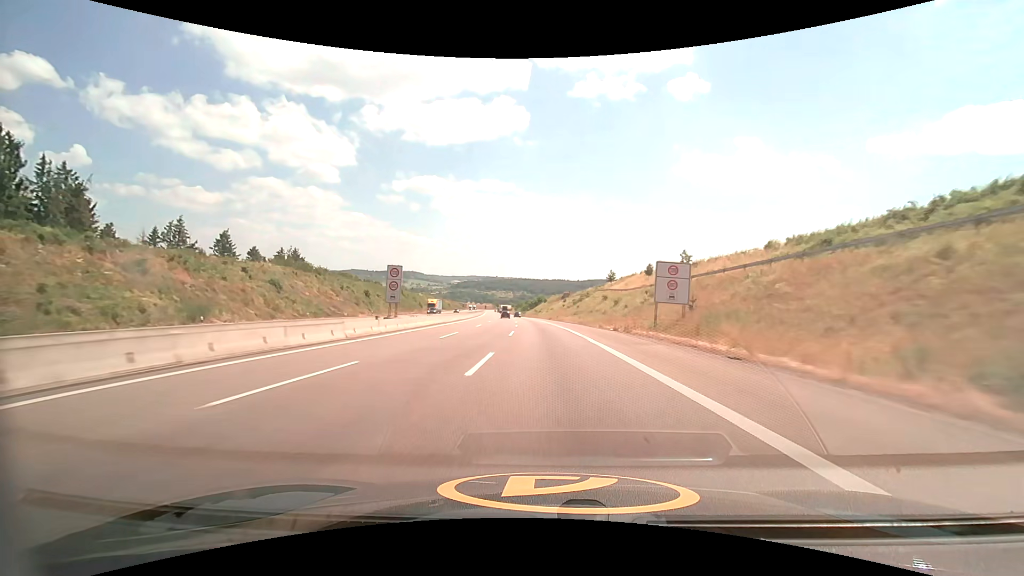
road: motorway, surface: asphalt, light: Day
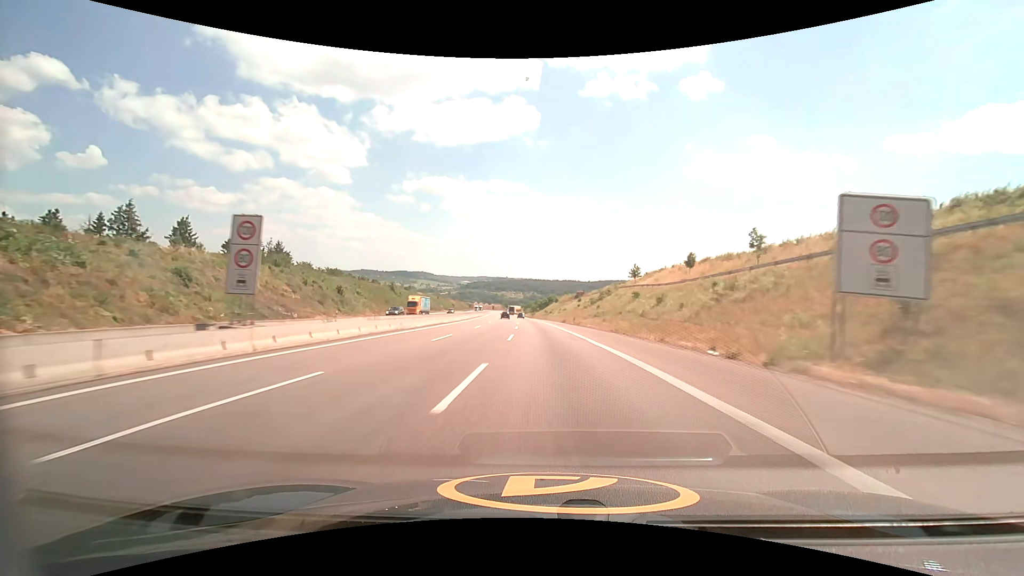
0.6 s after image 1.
(-0.2, +20.7) m; -1°
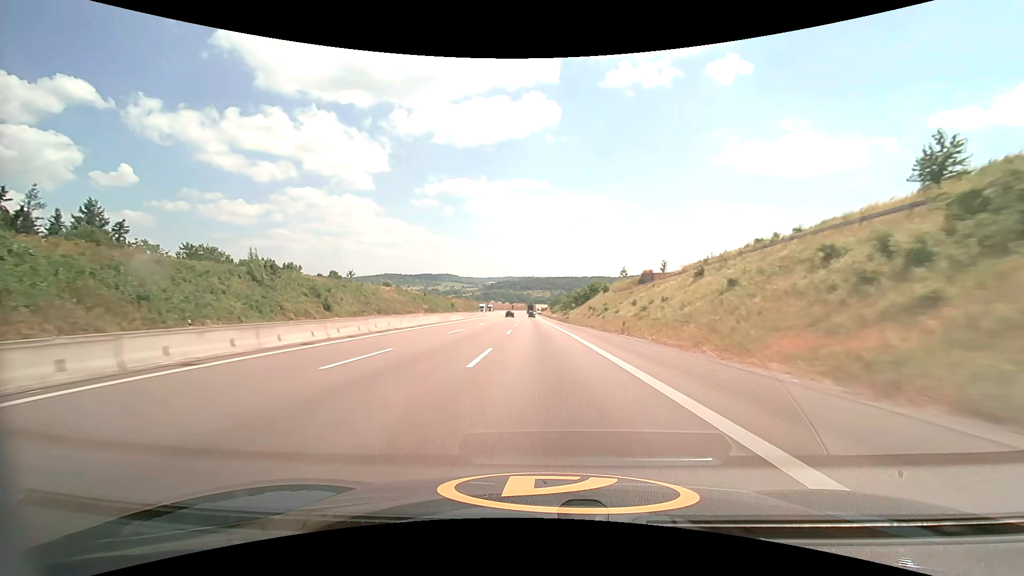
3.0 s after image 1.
(-2.5, +83.6) m; -3°
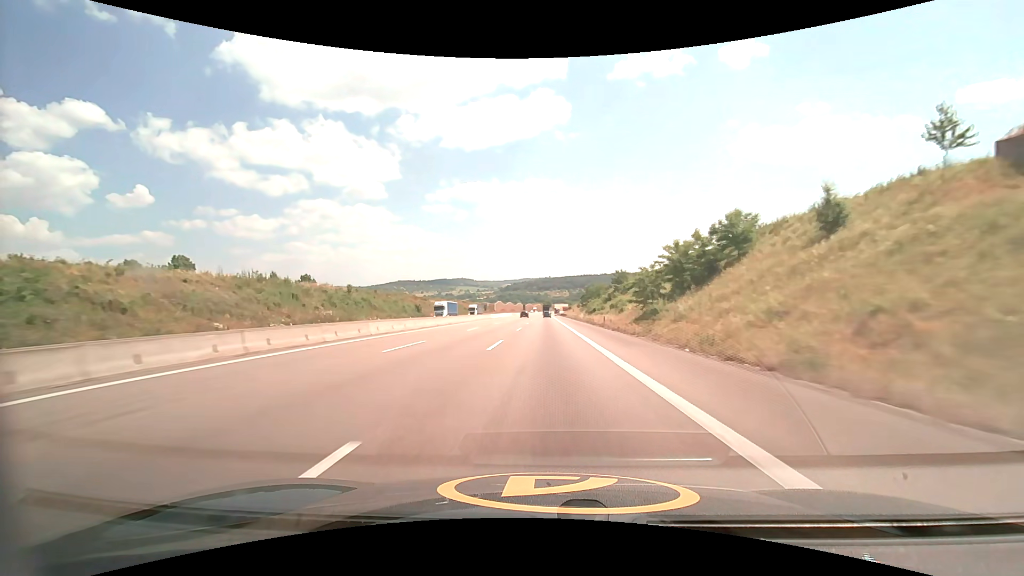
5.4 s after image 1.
(-1.6, +85.3) m; -2°
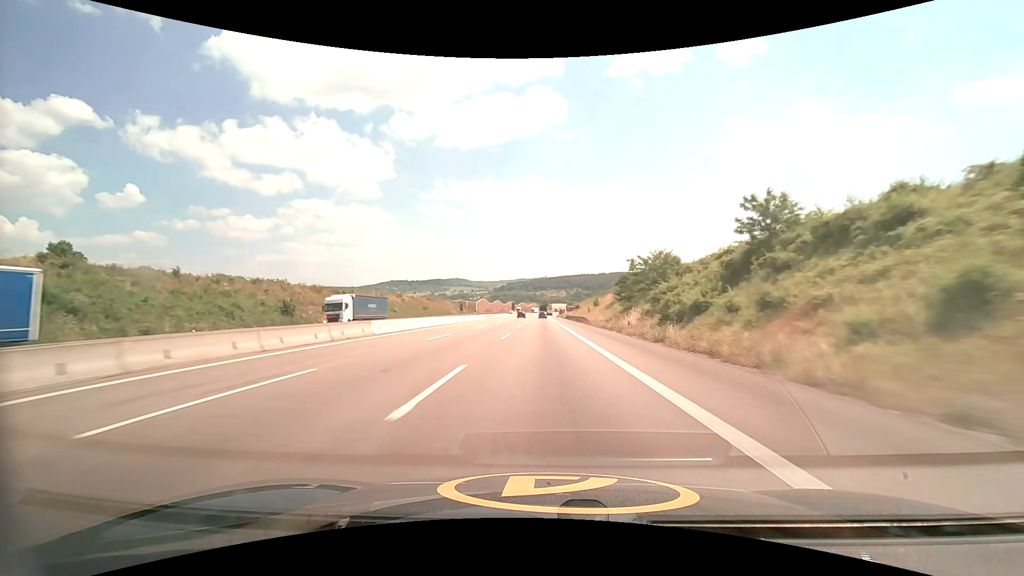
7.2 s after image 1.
(+0.1, +64.9) m; 0°
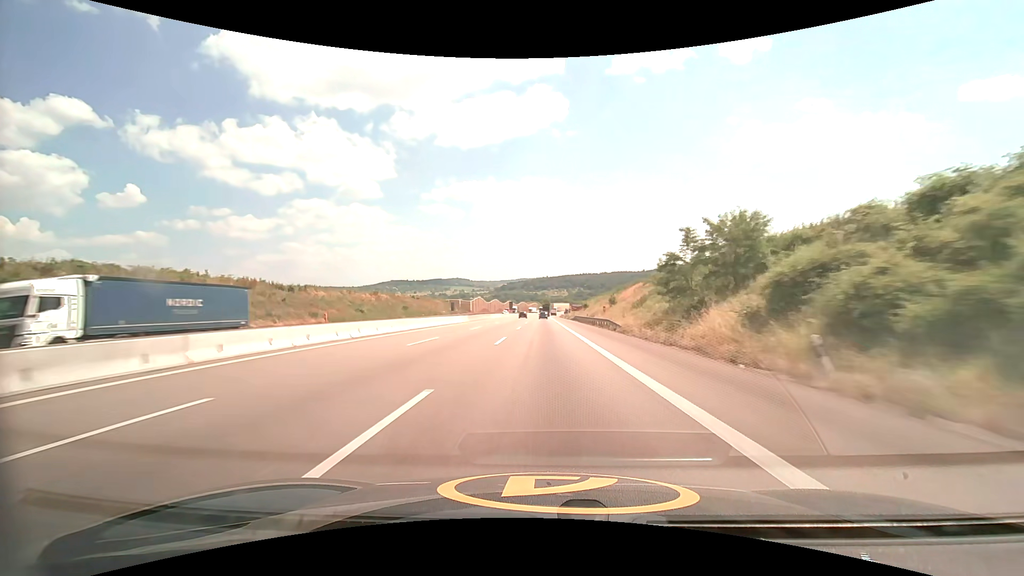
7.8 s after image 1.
(0.0, +21.7) m; 0°
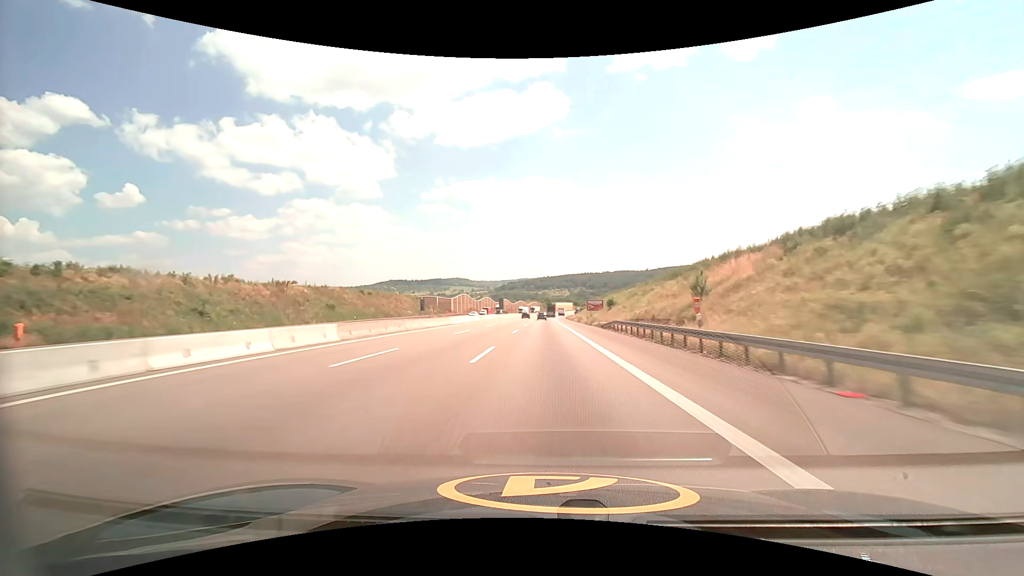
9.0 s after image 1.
(-0.1, +43.6) m; 0°
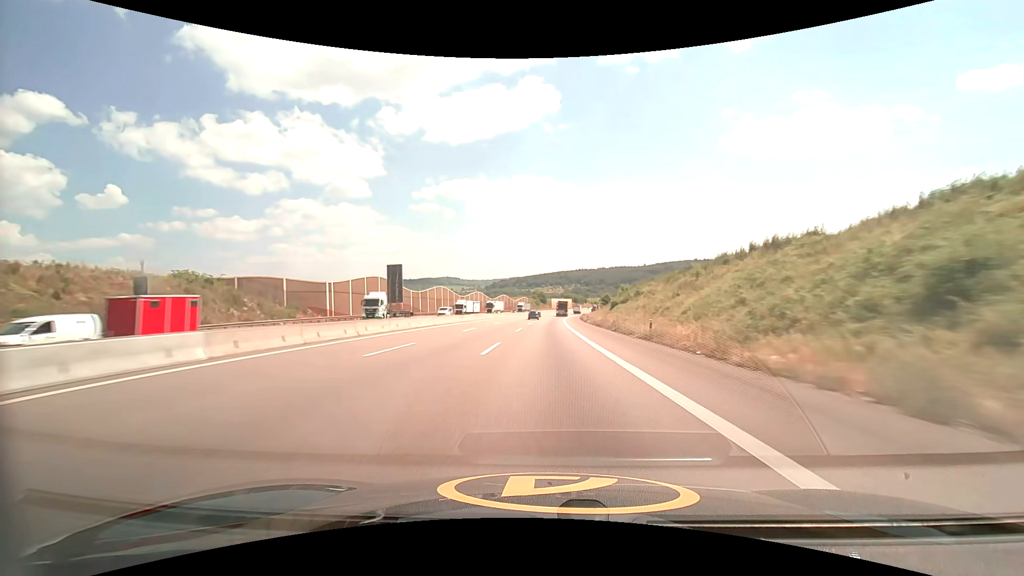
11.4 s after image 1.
(+0.3, +87.4) m; +1°
(0, +10) (0, +20) (0, +30) (0, +40) (0, +50) (+1, +60) (+1, +70) (+1, +80) (+1, +90) (+2, +100) m
